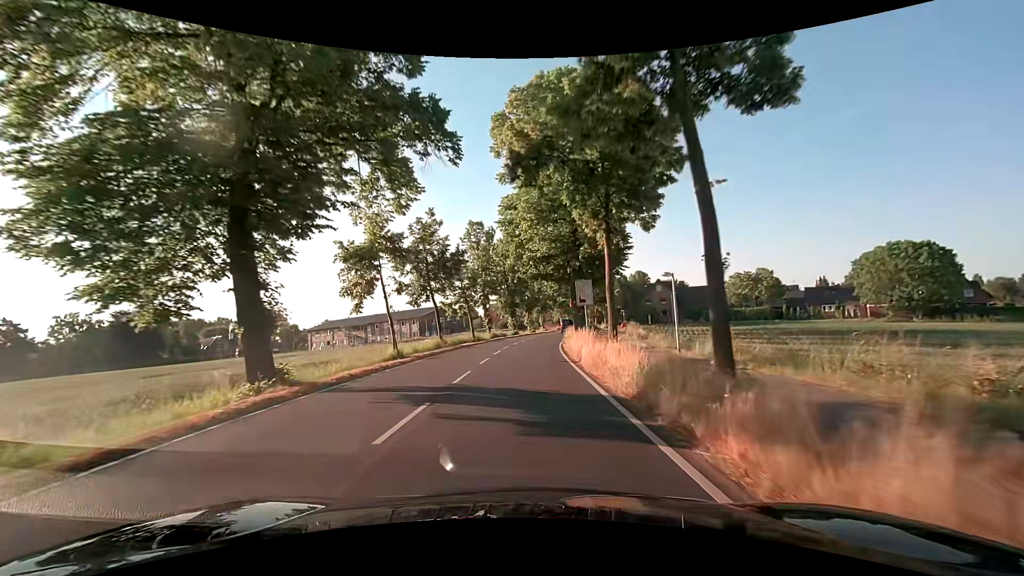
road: secondary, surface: asphalt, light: Day
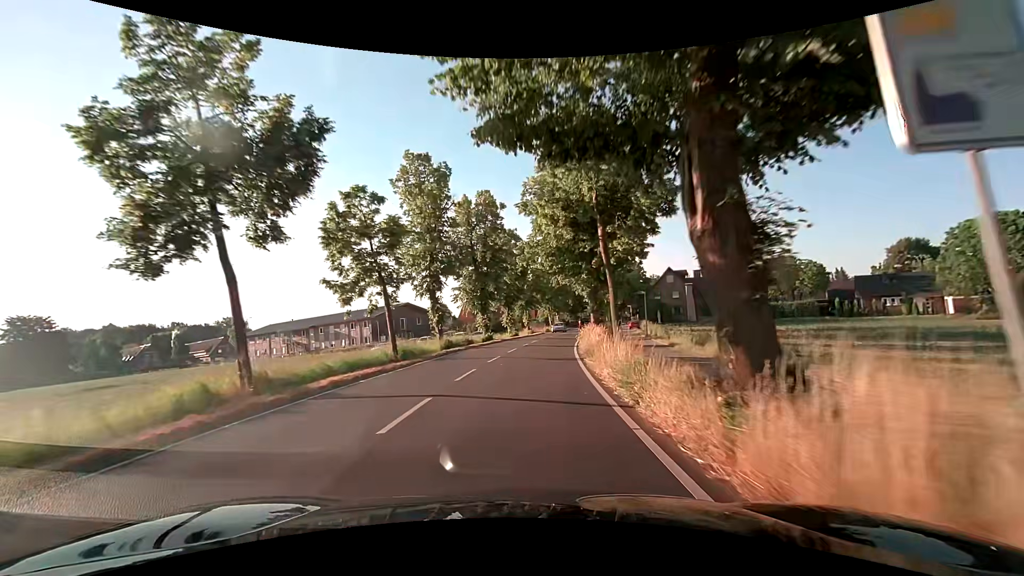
(+0.2, +23.3) m; +2°
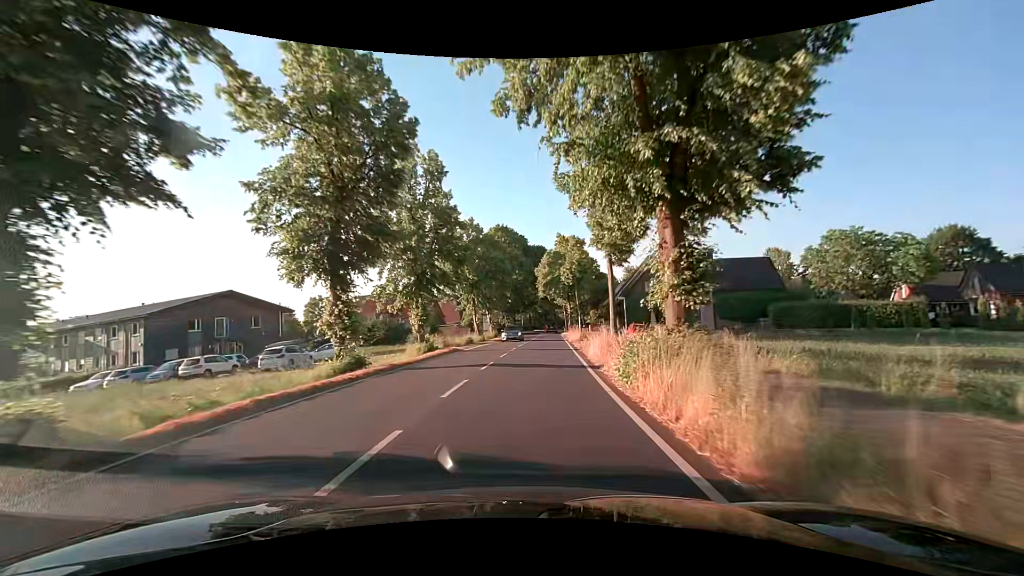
(+2.3, +38.7) m; +7°
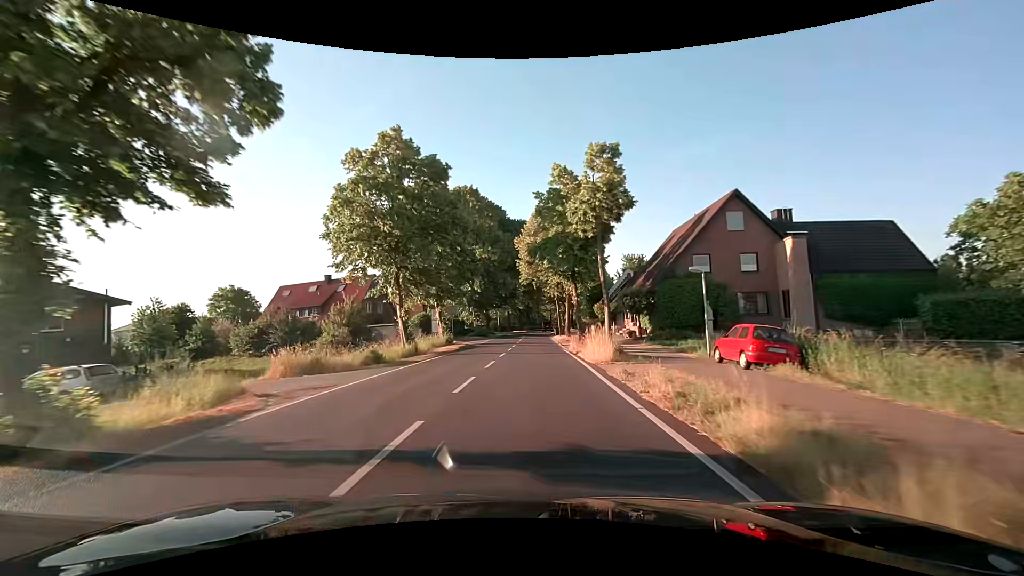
(+0.9, +23.3) m; +3°
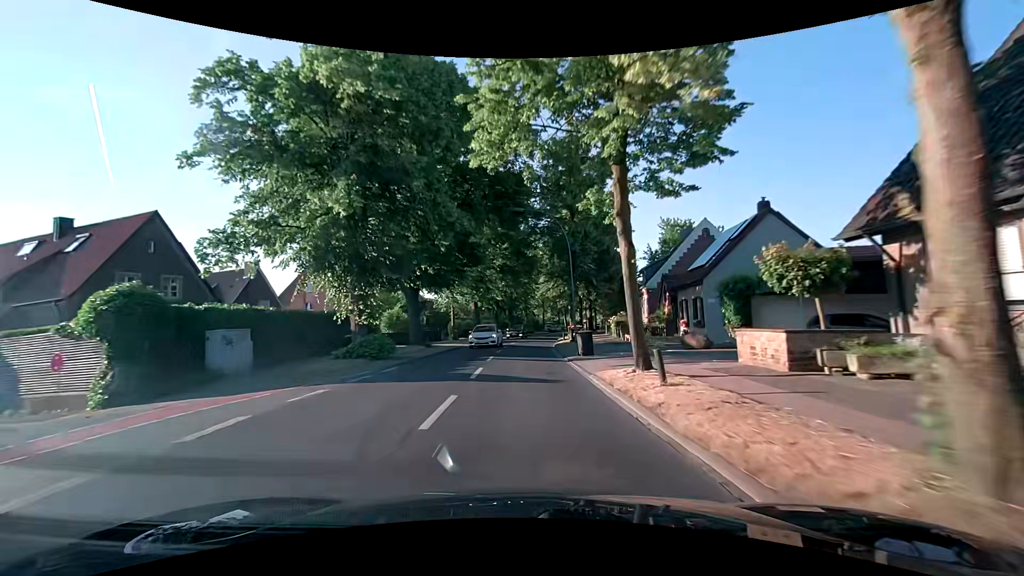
(+0.6, +39.0) m; +2°
